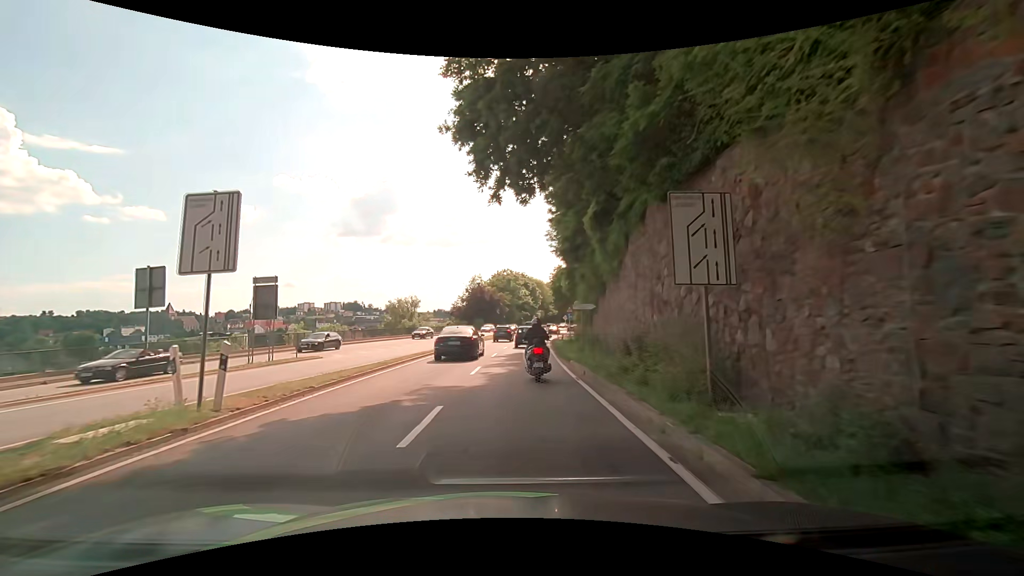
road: primary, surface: asphalt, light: Day
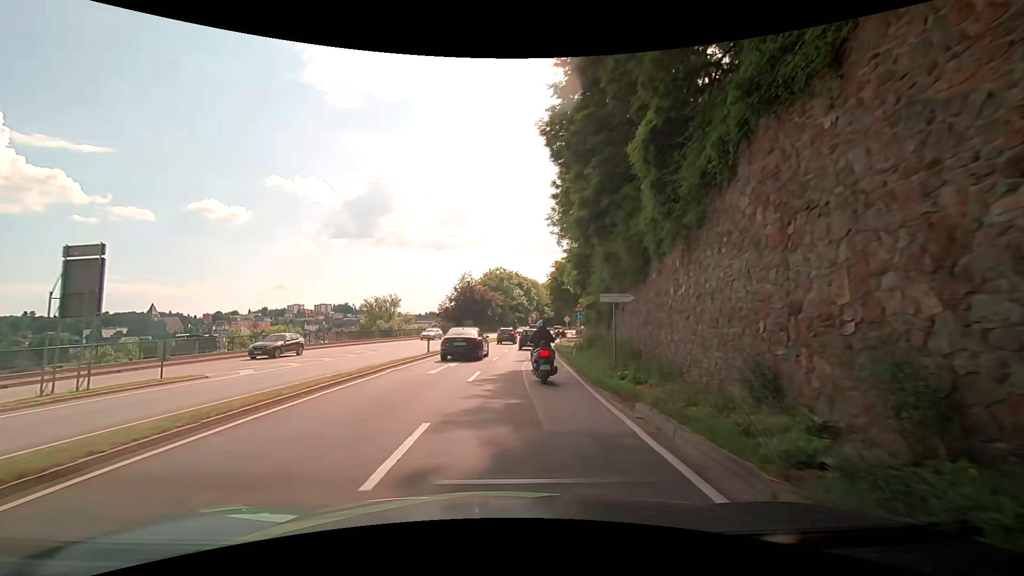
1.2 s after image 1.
(+0.1, +10.6) m; +2°
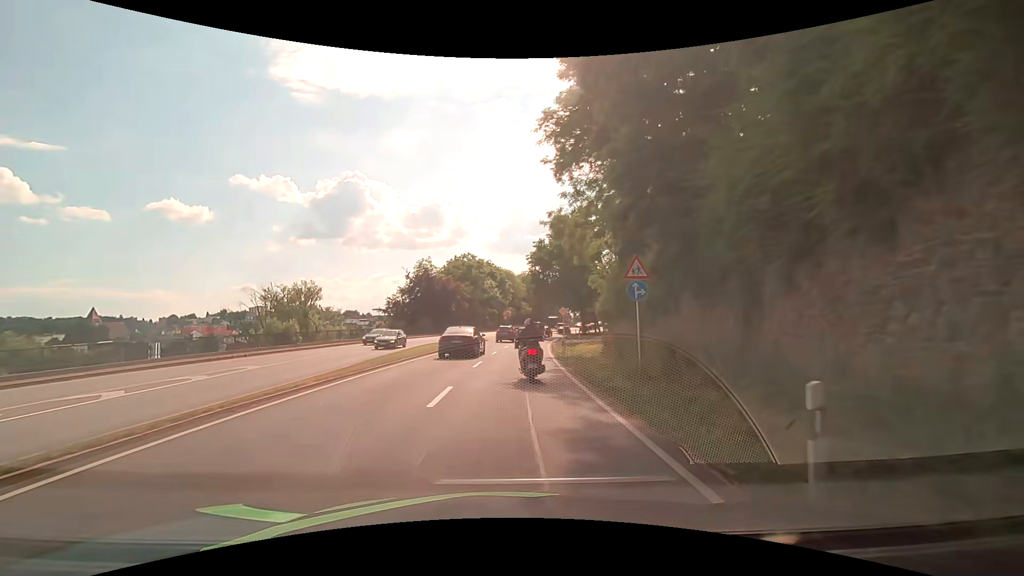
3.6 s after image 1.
(+0.2, +22.8) m; +2°
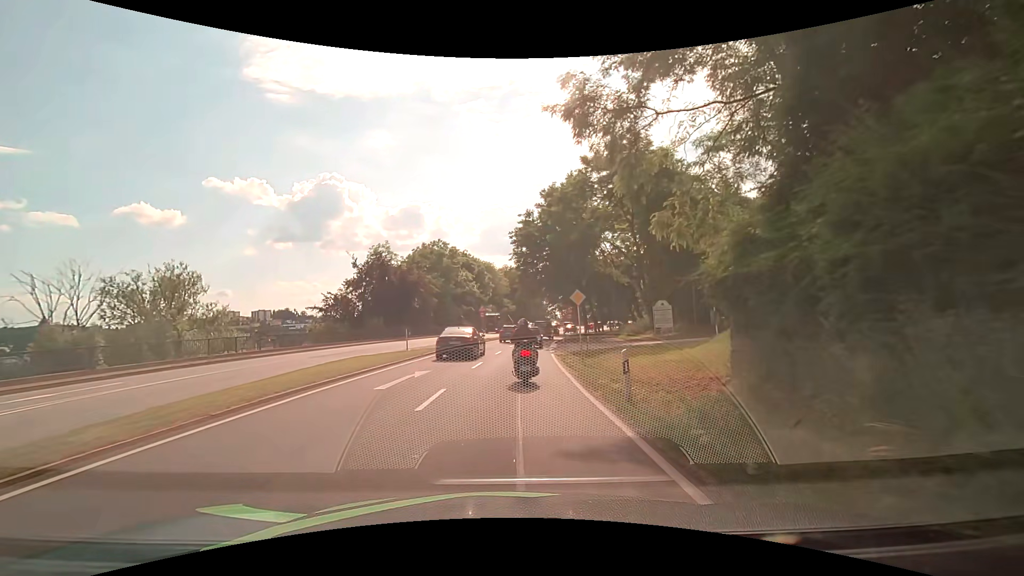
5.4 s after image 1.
(+0.2, +18.1) m; +2°
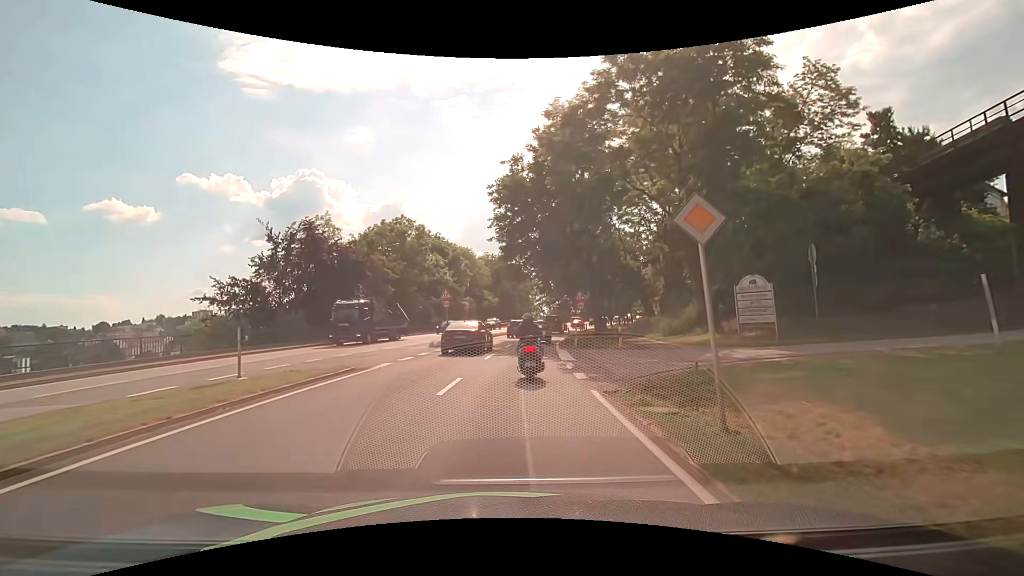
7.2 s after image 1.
(+0.3, +16.9) m; +2°
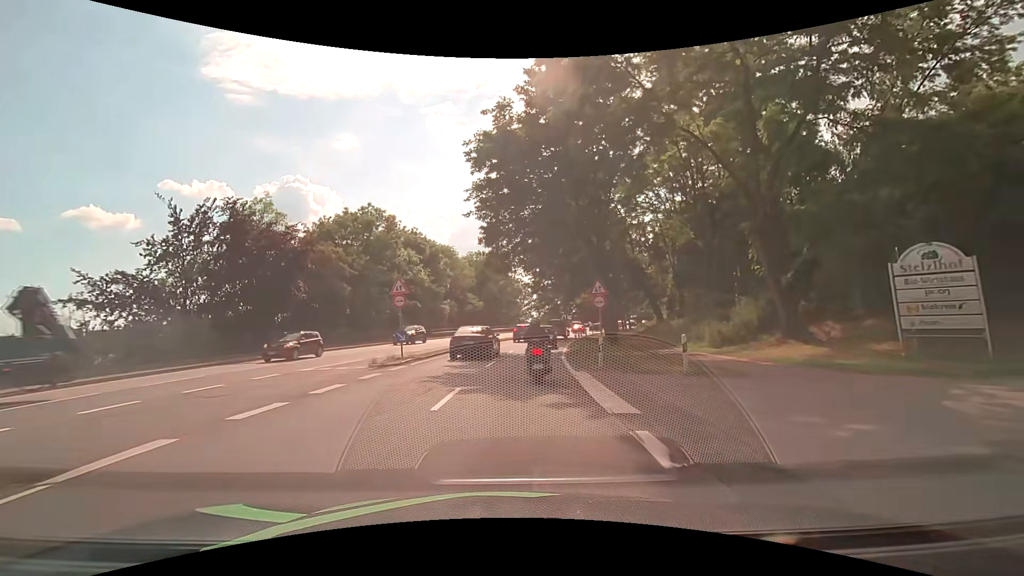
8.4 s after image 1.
(+0.2, +10.3) m; +2°
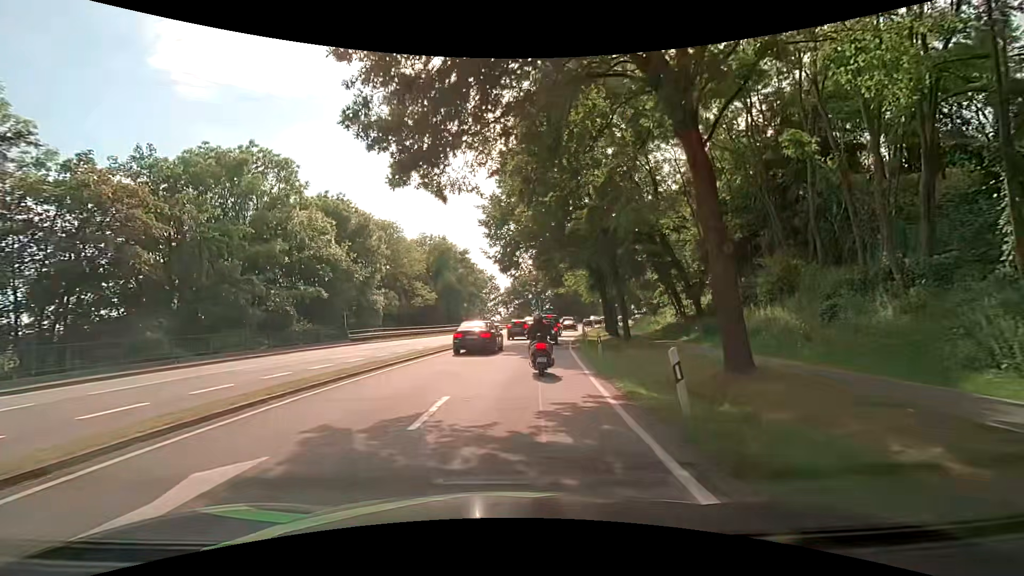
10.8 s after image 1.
(+0.6, +19.7) m; +4°
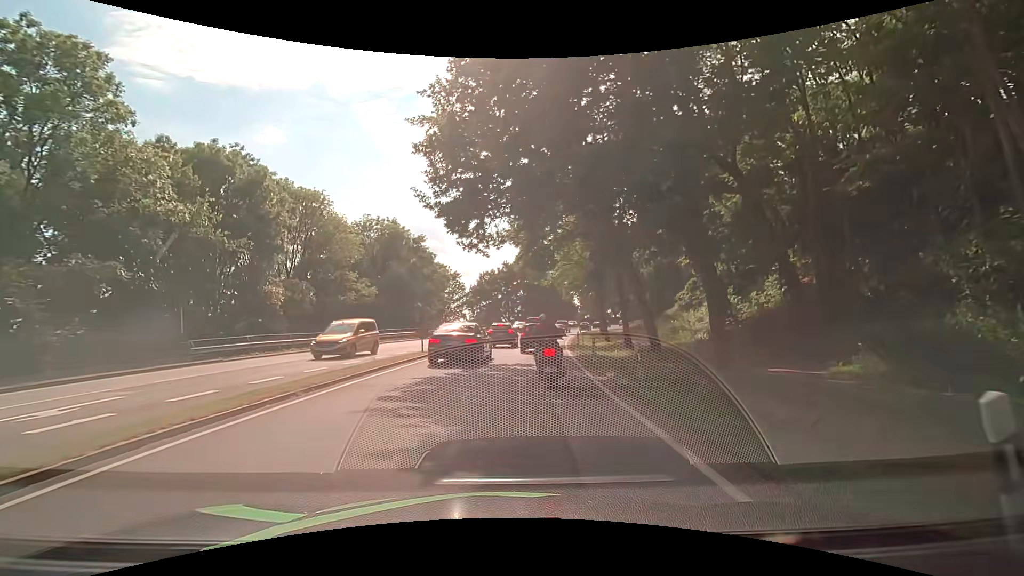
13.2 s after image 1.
(+0.4, +15.6) m; +3°
